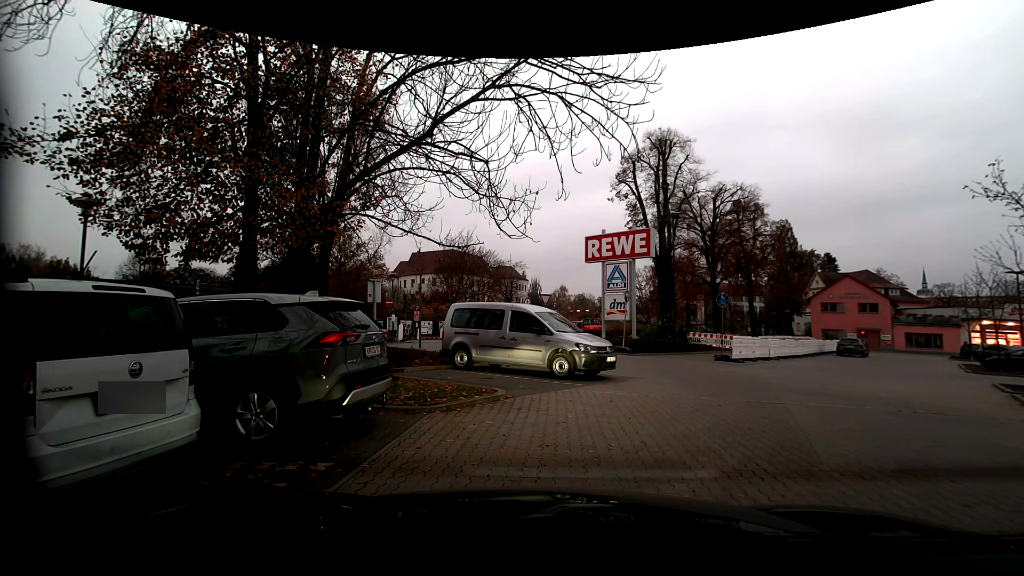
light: Sunrise
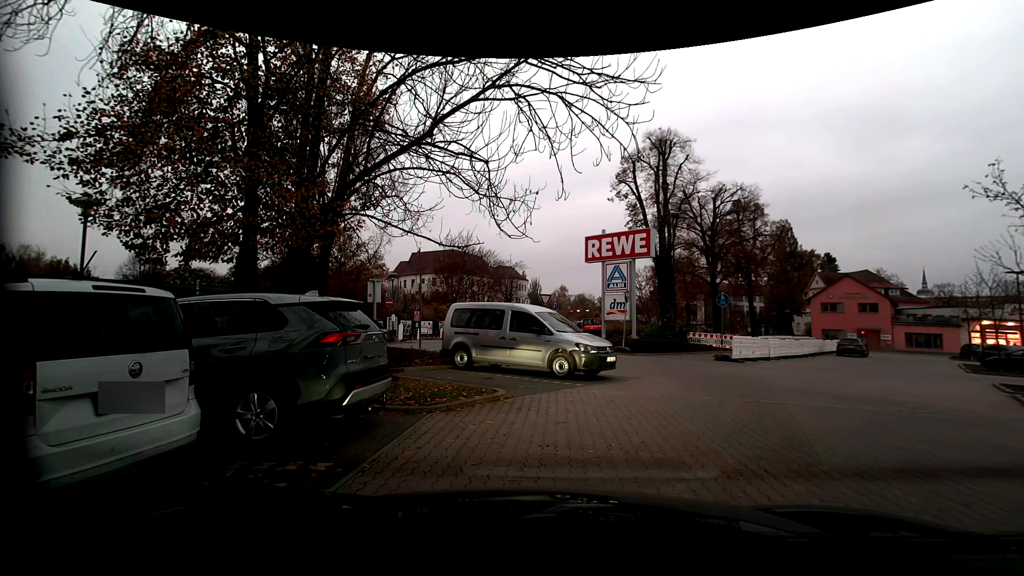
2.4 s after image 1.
(0.0, 0.0) m; 0°
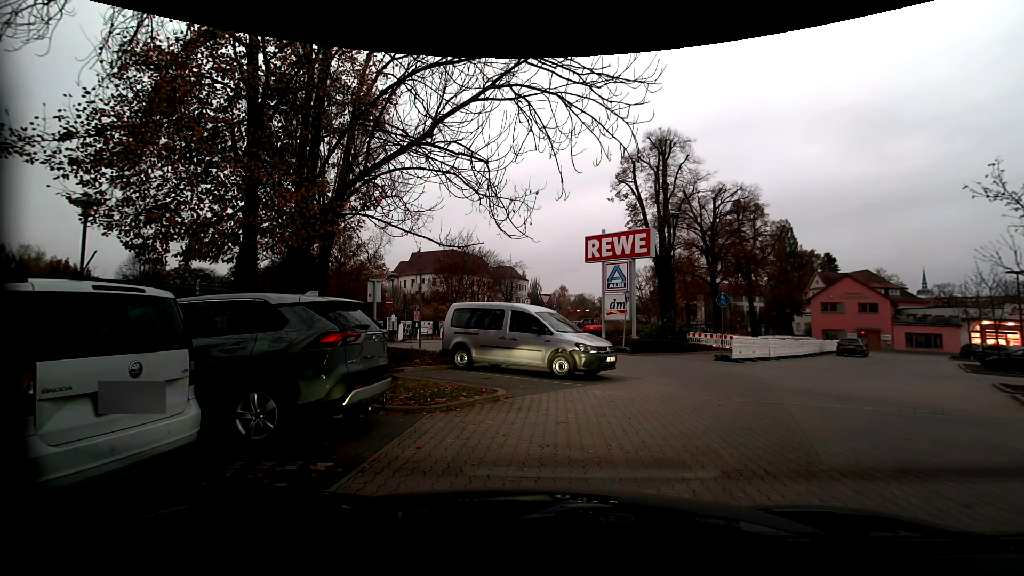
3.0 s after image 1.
(0.0, 0.0) m; 0°
